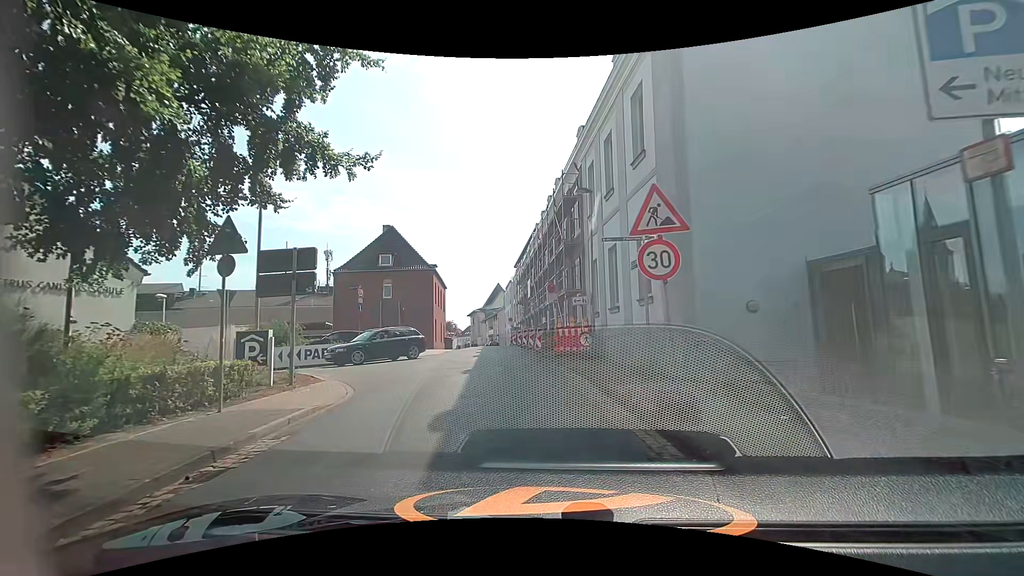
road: residential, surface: asphalt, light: Day
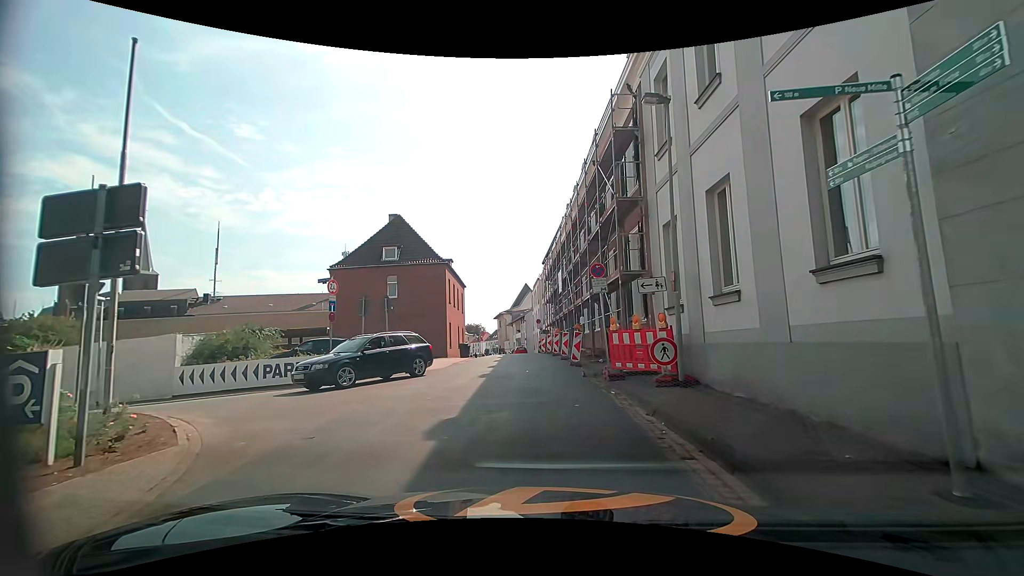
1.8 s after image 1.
(-0.3, +7.3) m; -3°
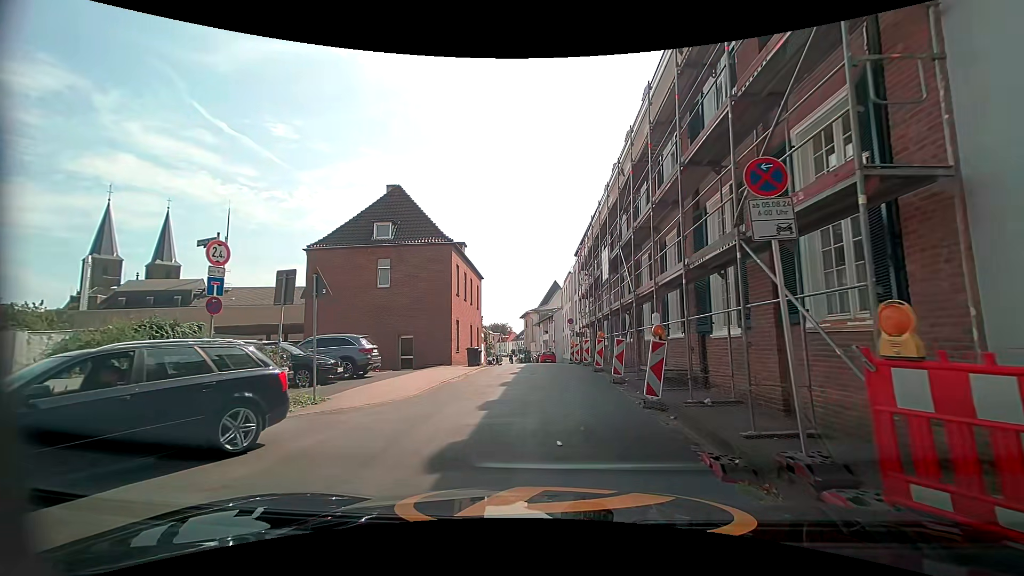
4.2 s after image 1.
(-0.3, +8.9) m; -6°
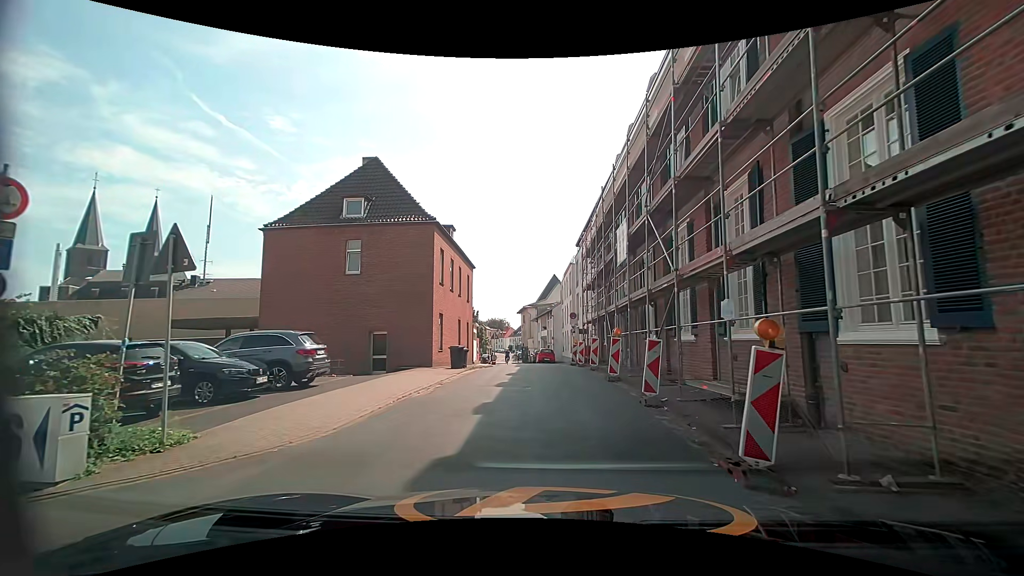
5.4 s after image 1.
(+0.1, +4.7) m; +2°
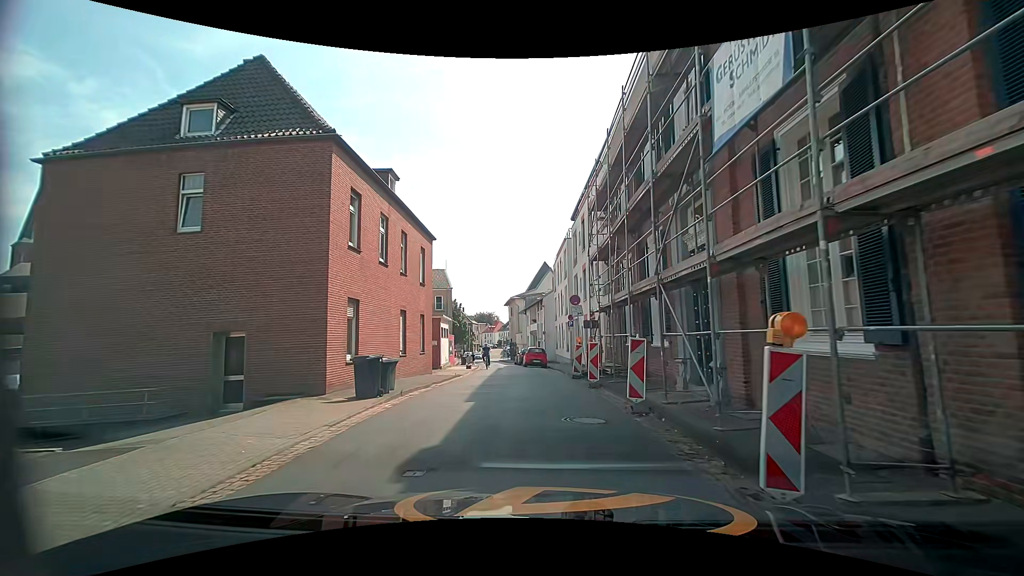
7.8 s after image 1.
(+0.1, +11.0) m; 0°
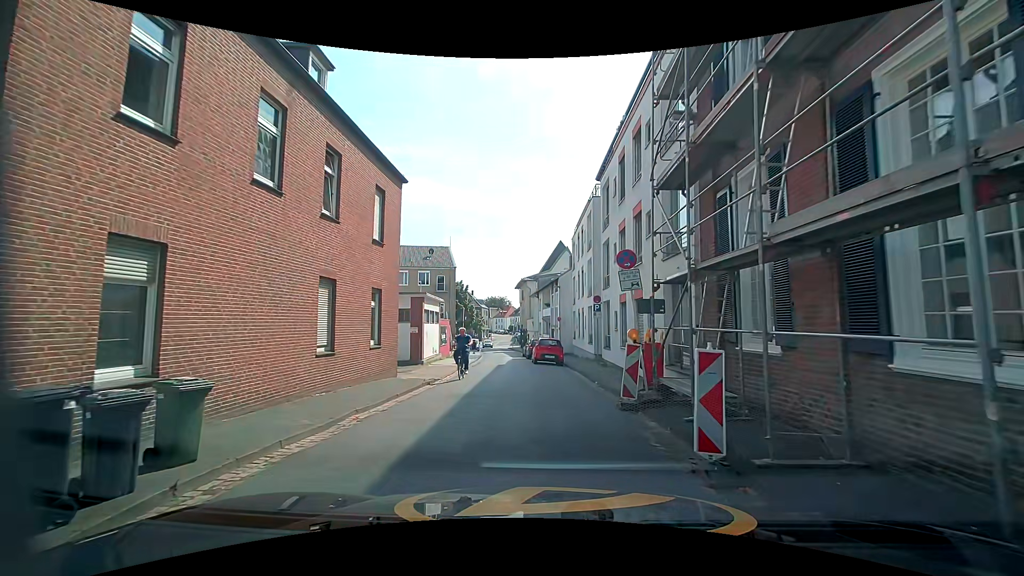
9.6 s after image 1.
(0.0, +9.0) m; -2°
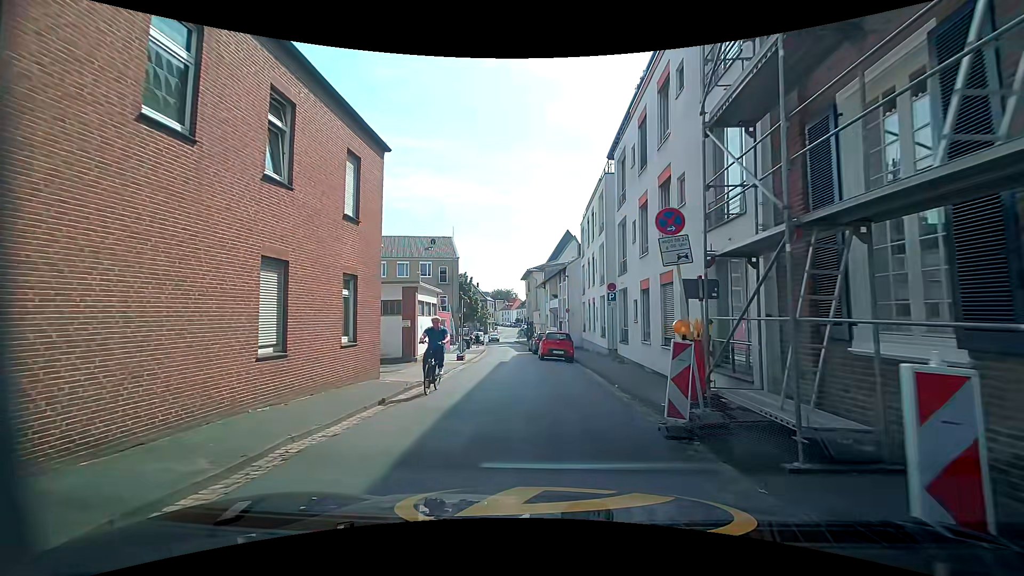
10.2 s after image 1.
(0.0, +2.9) m; -1°
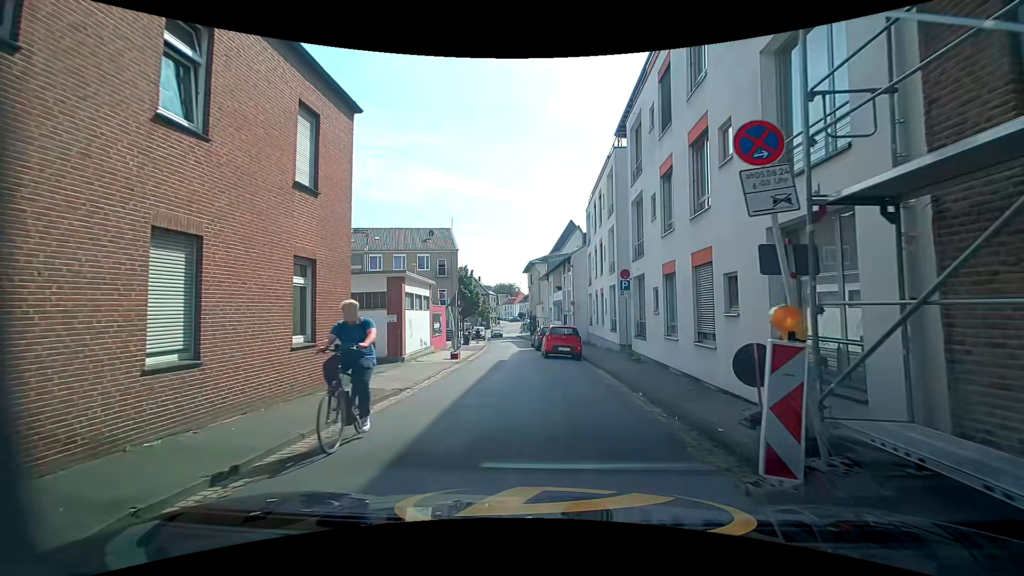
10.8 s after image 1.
(+0.1, +2.8) m; -2°
